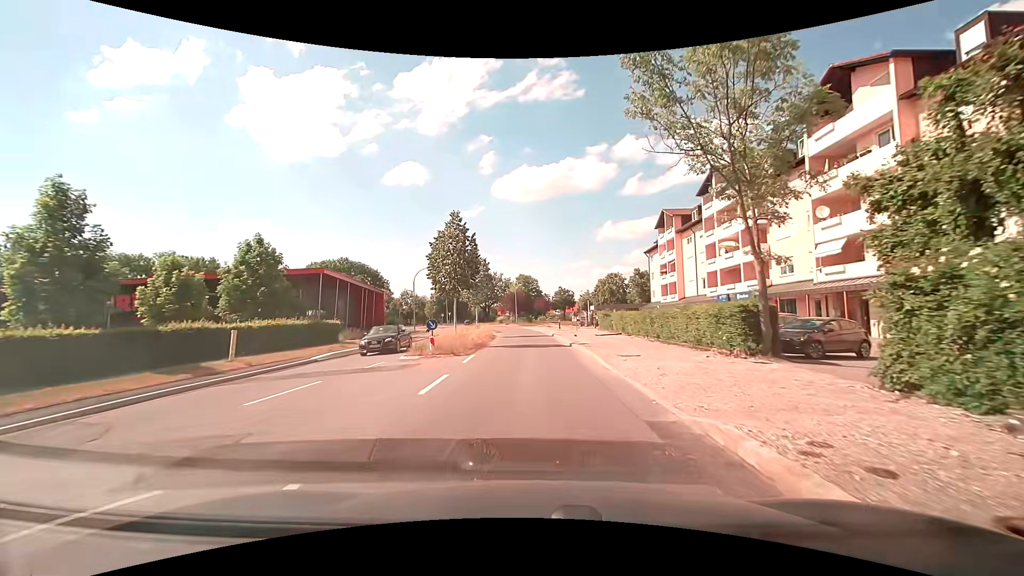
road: secondary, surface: asphalt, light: Day
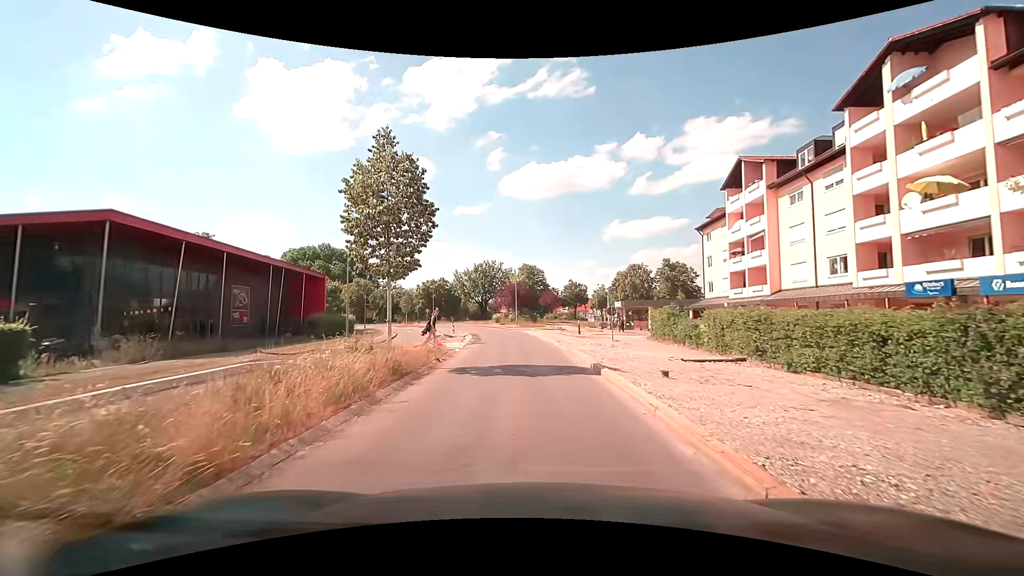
(-0.2, +21.7) m; -1°
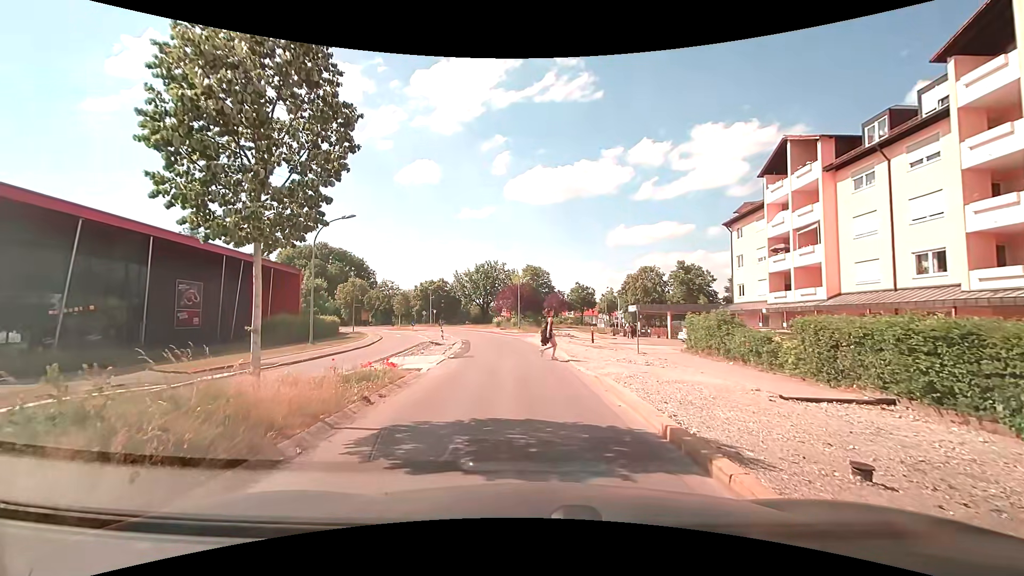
(0.0, +6.2) m; 0°
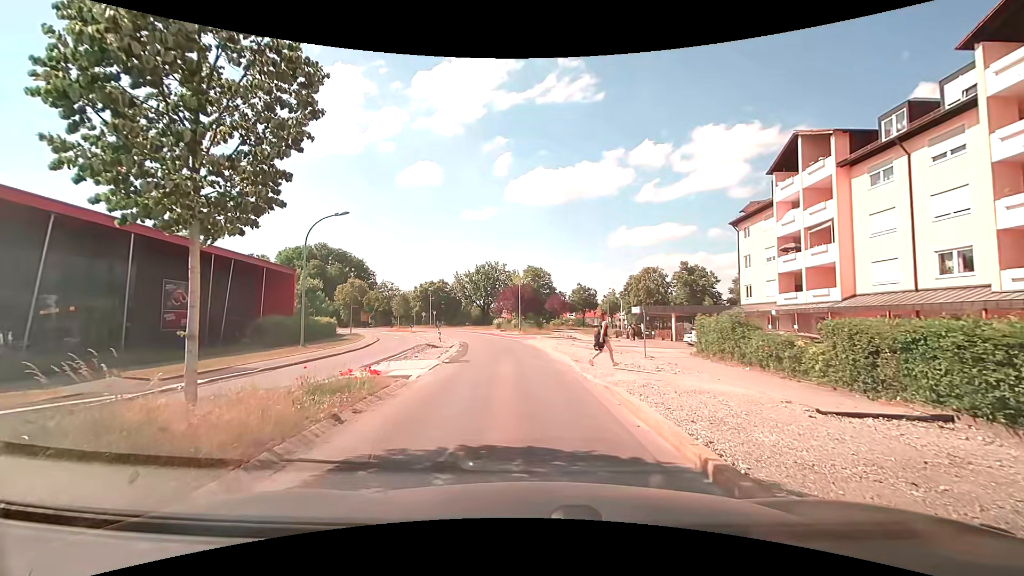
(0.0, +1.3) m; 0°
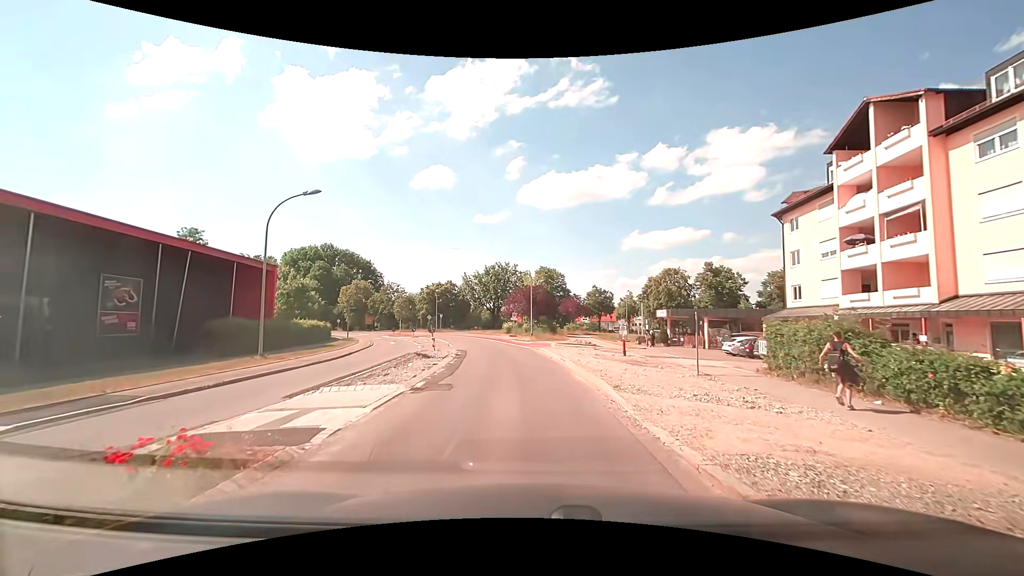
(0.0, +6.2) m; -1°
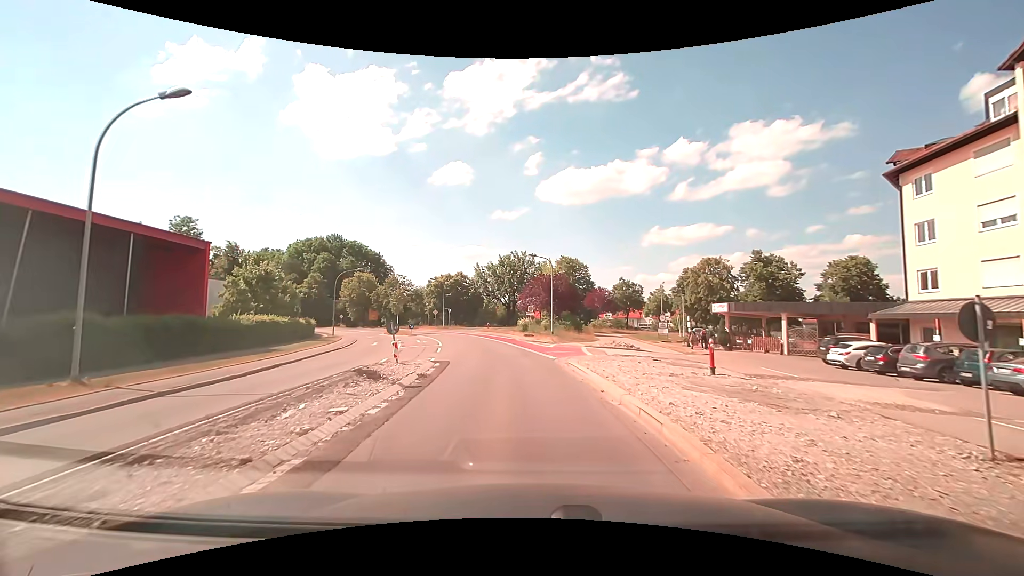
(-0.2, +10.8) m; -2°
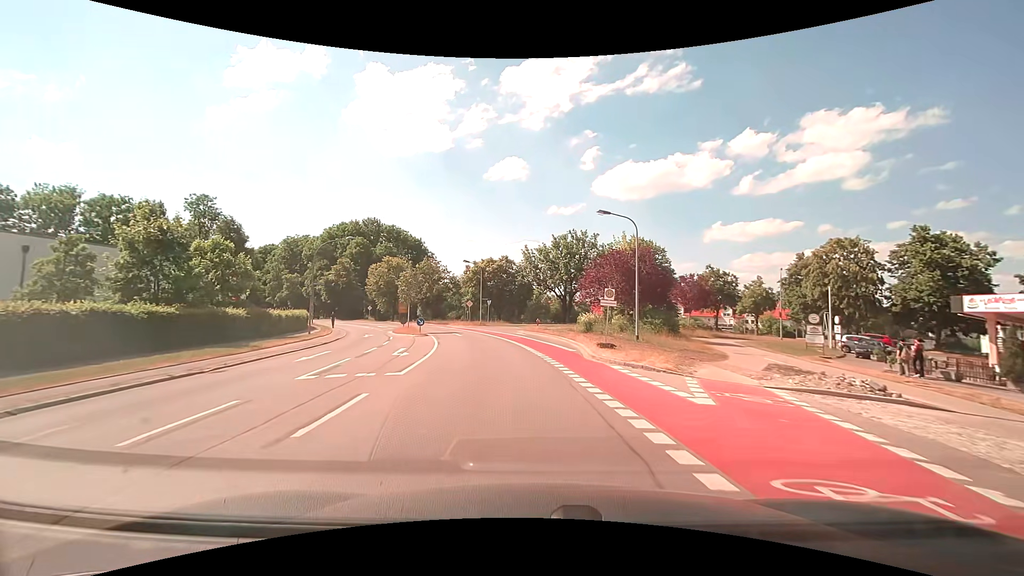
(-1.0, +18.0) m; -6°
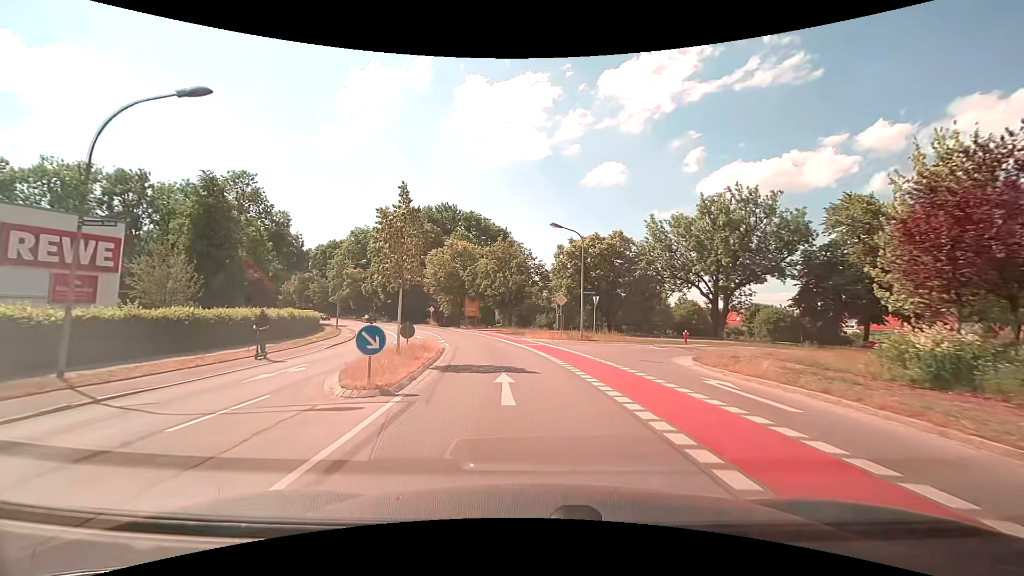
(-2.8, +26.5) m; -11°
(0, +10) (-1, +20) (-3, +30) (-5, +40) (-8, +49) (-12, +58) (-16, +68) (-20, +76) (-26, +85) (-31, +93) m
